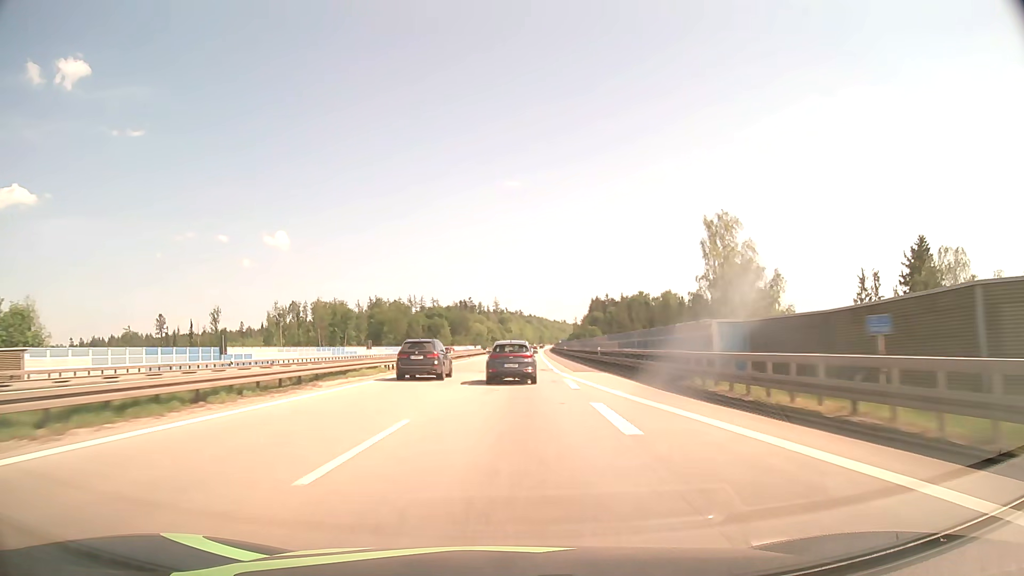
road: motorway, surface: asphalt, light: Day
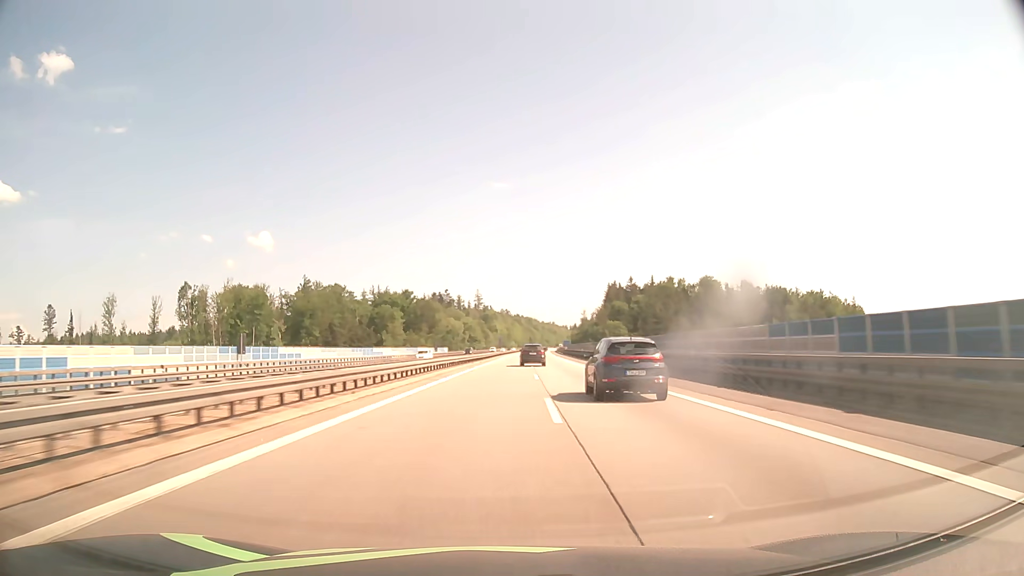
(+0.3, +101.5) m; +1°
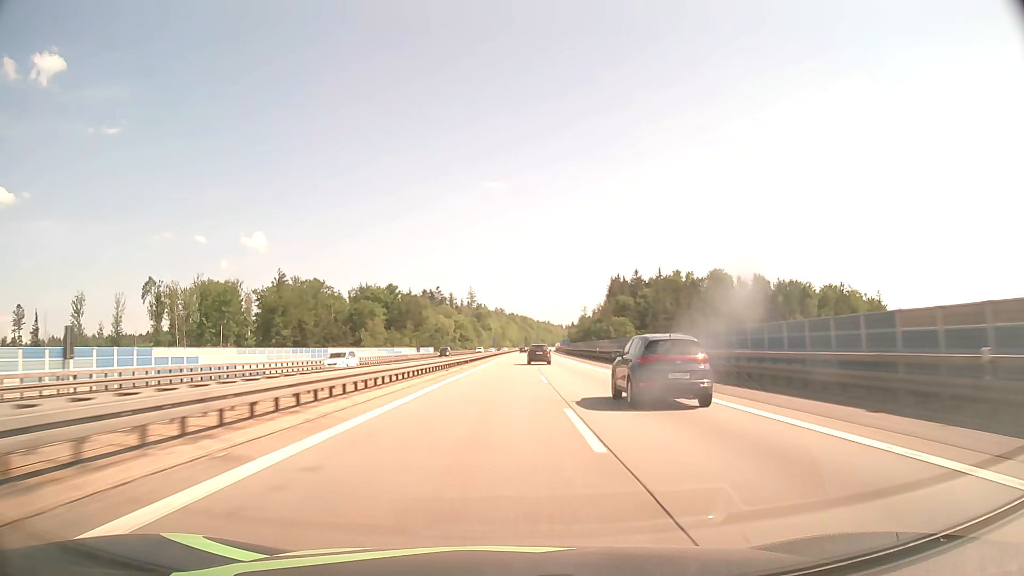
(+0.1, +21.3) m; 0°
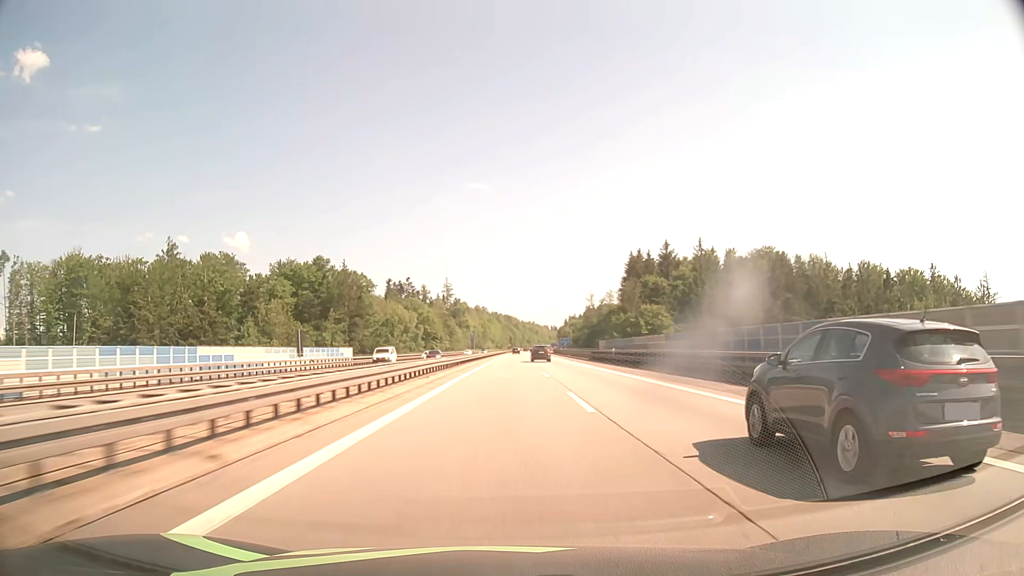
(+0.8, +65.7) m; +1°
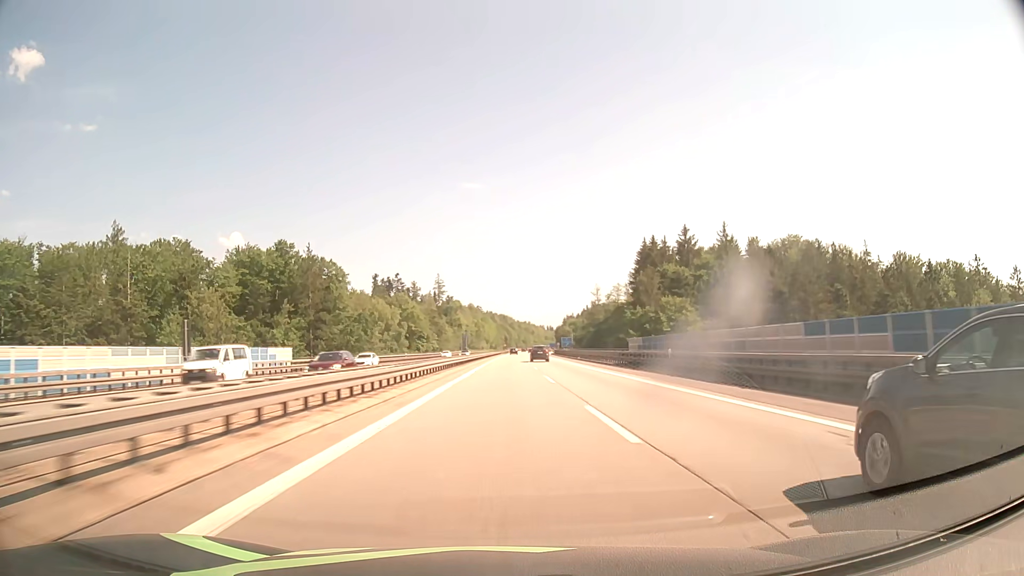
(0.0, +22.4) m; 0°
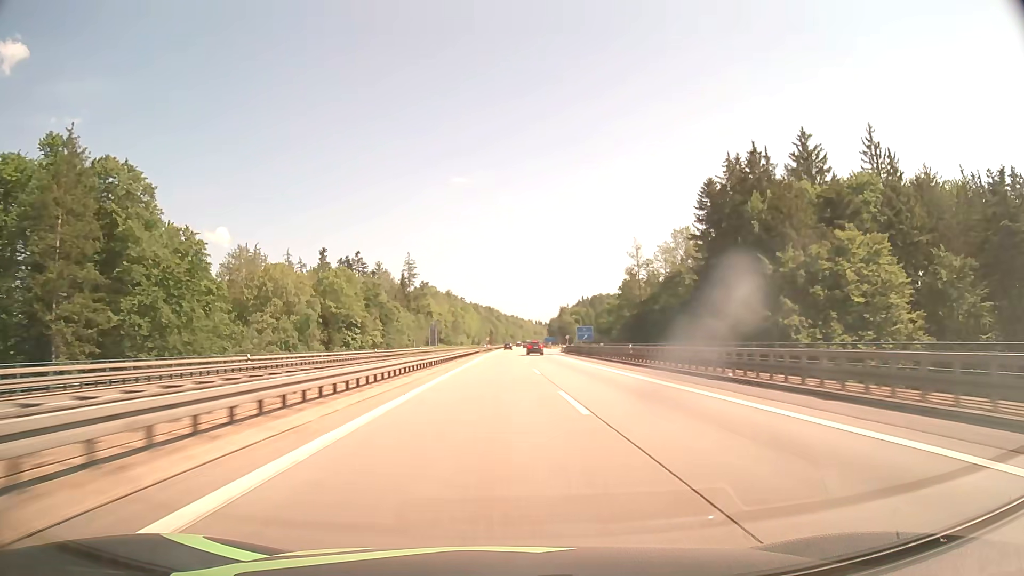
(+0.7, +67.3) m; +1°
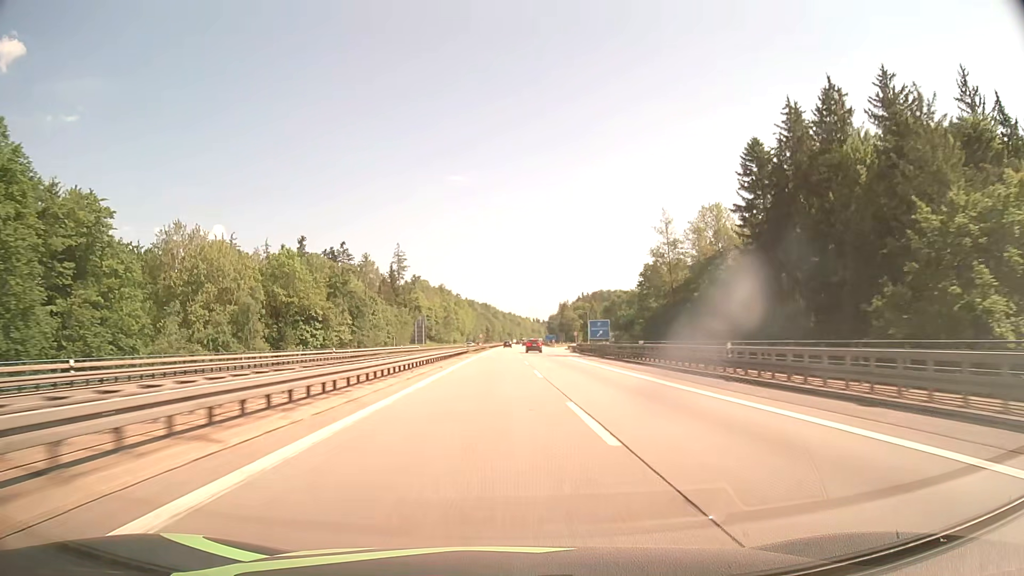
(0.0, +21.7) m; 0°
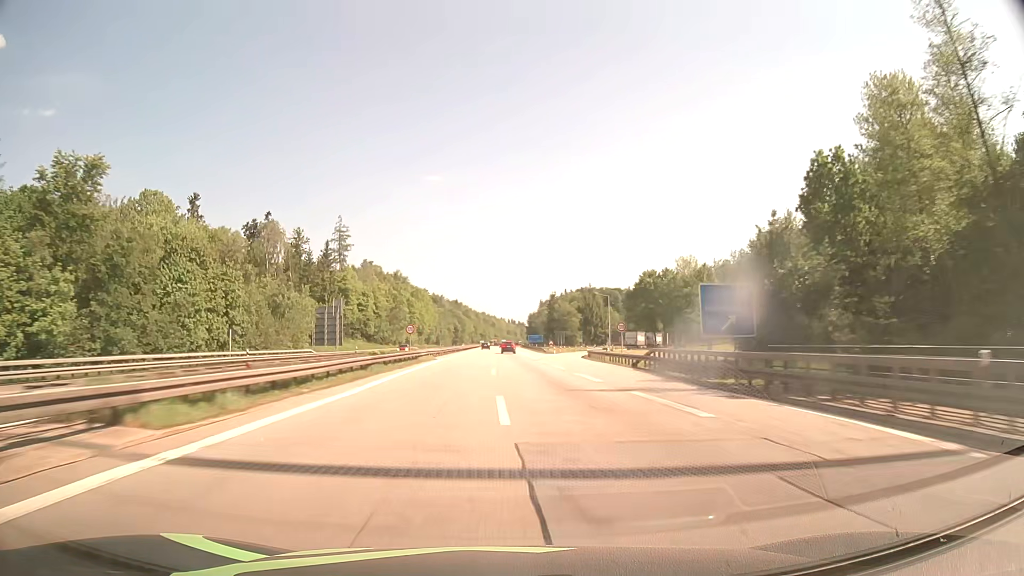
(+1.0, +63.1) m; +2°
(0, +10) (0, +20) (0, +30) (0, +40) (0, +50) (0, +60) (0, +70) (0, +80) (0, +90) (0, +100) m
